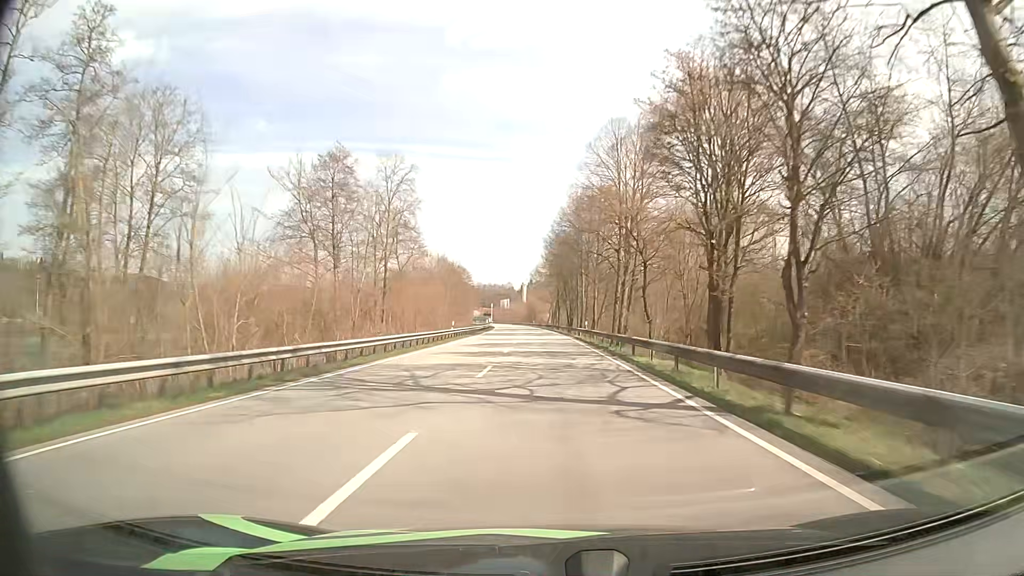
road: primary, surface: asphalt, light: Day
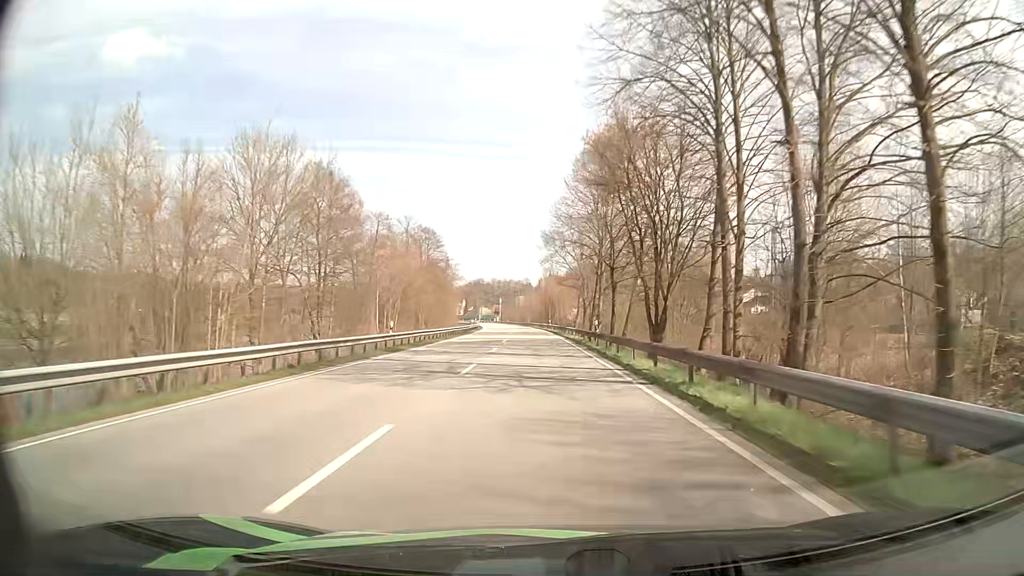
(-1.0, +72.0) m; -1°
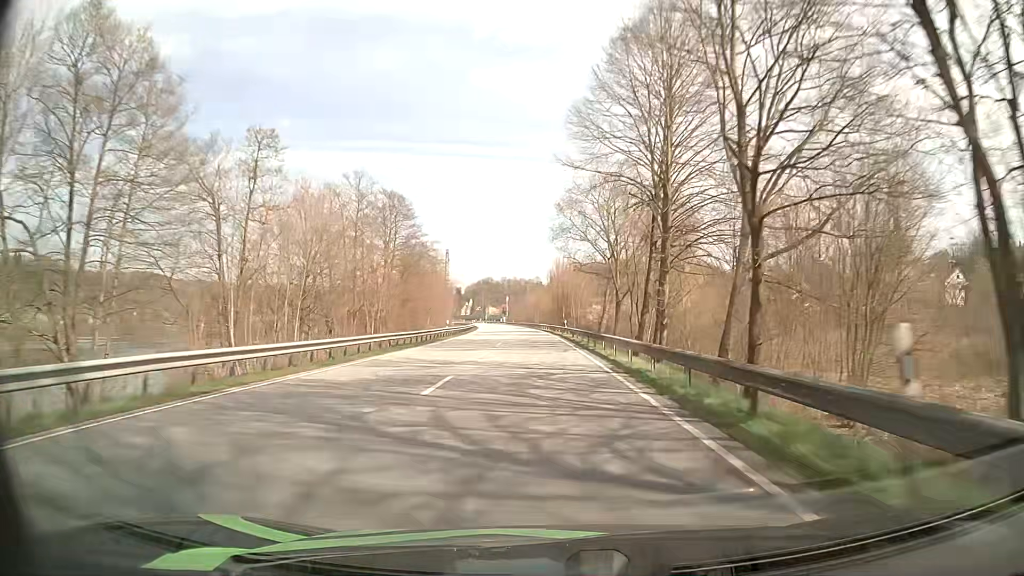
(-0.4, +28.6) m; -1°
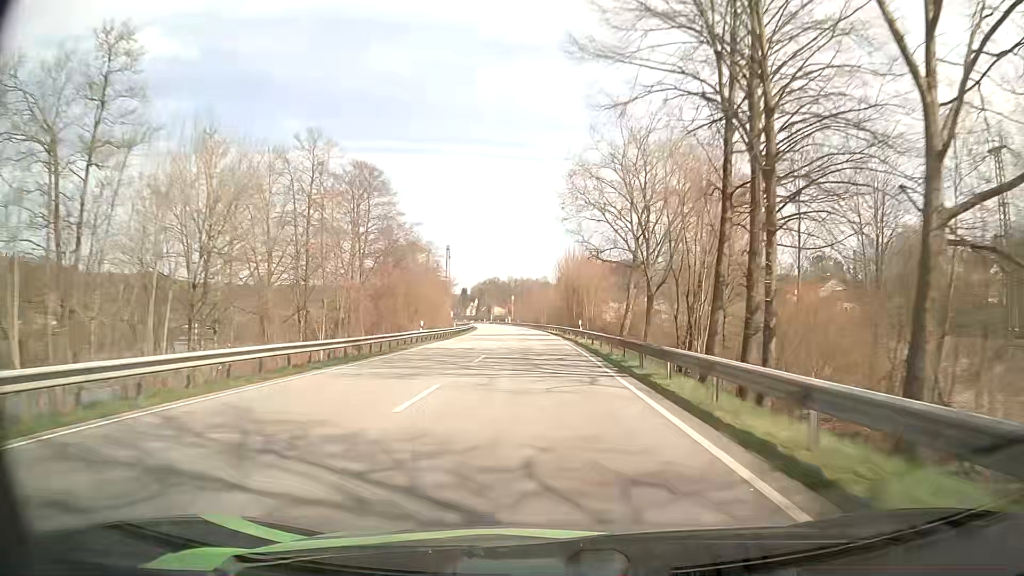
(0.0, +14.3) m; 0°
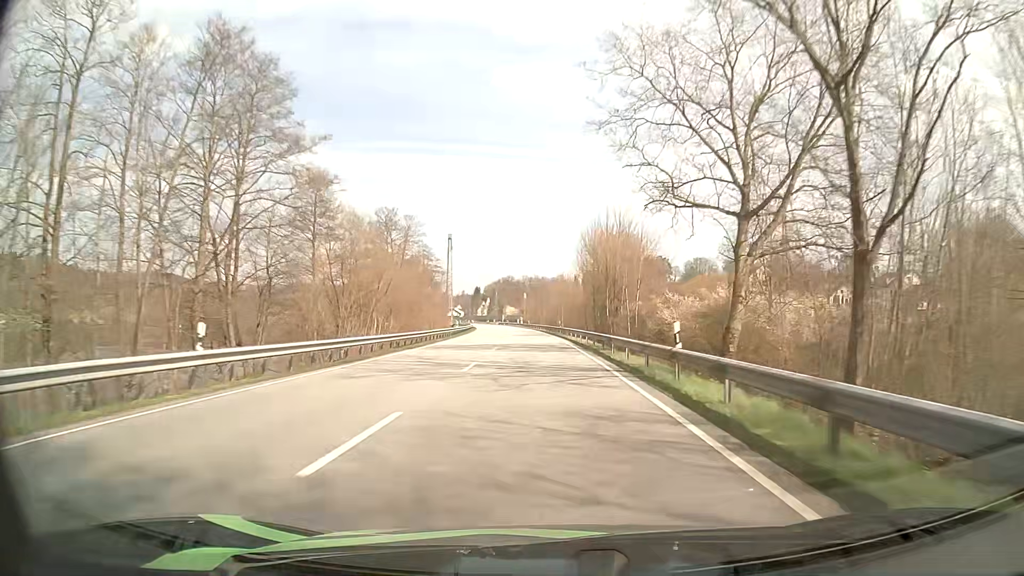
(-0.4, +28.4) m; -1°
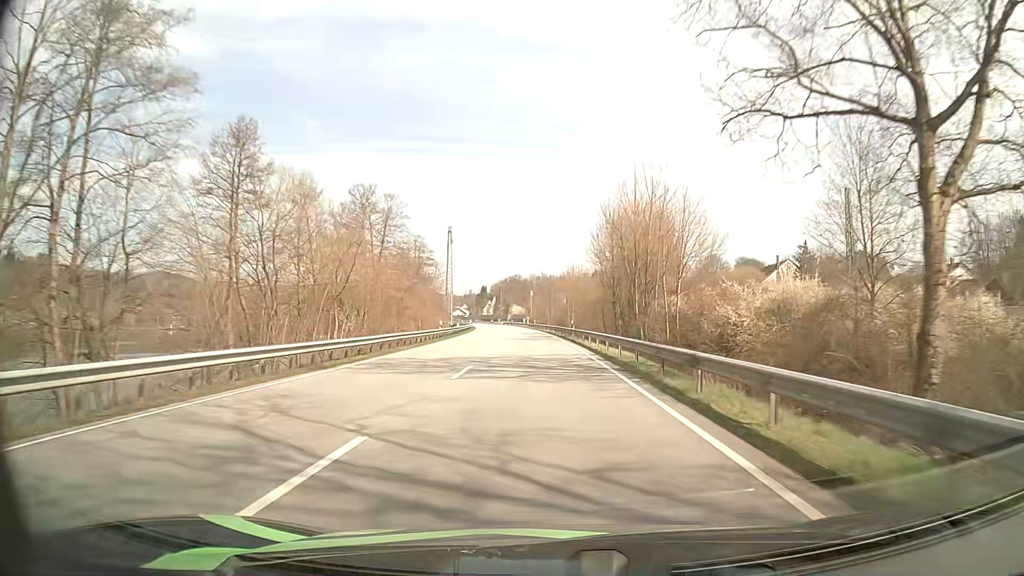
(-0.2, +14.2) m; -1°
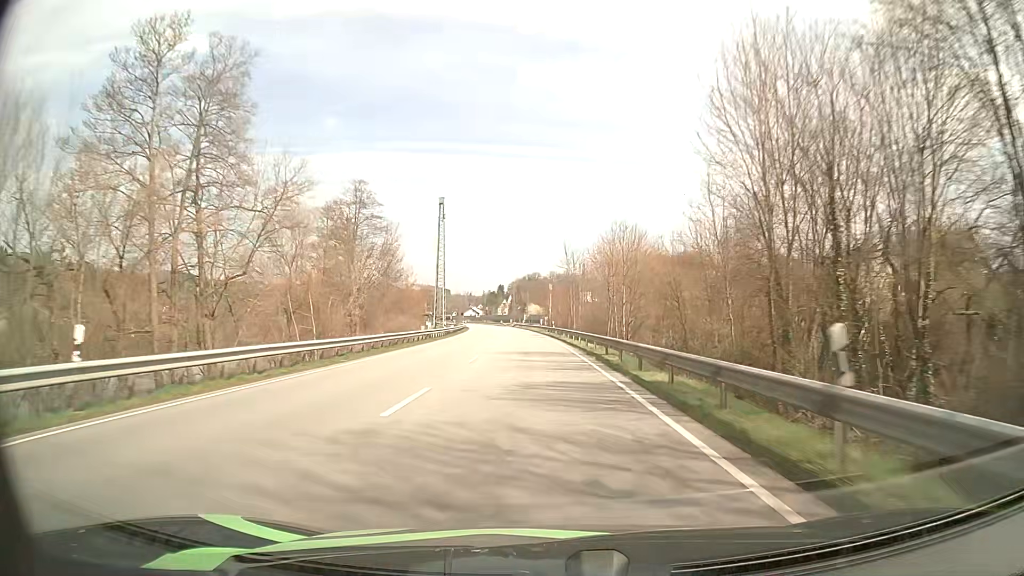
(-0.8, +42.5) m; -2°
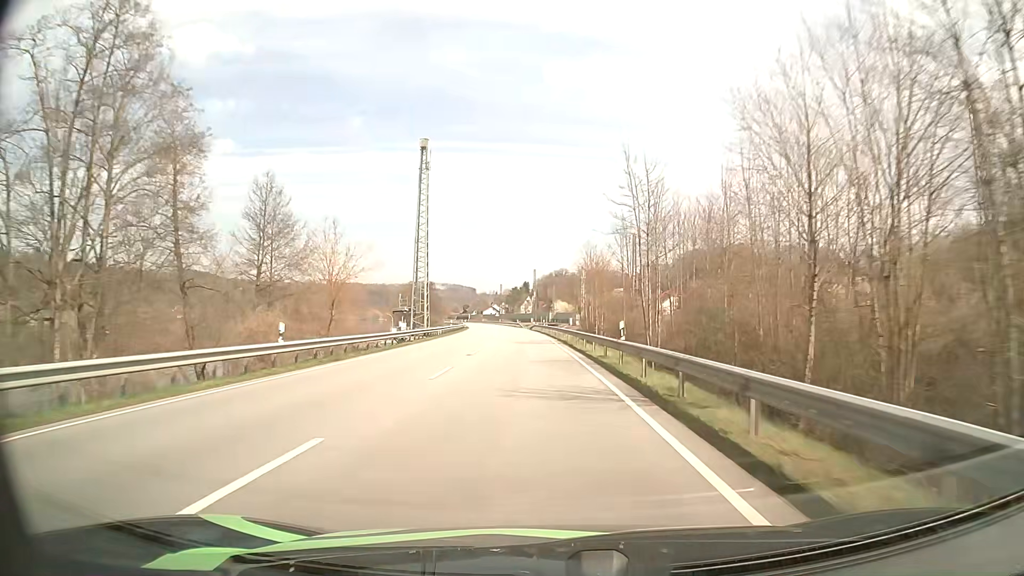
(-0.7, +42.3) m; -2°
(0, +10) (0, +20) (-1, +30) (-1, +40) (-2, +50) (-2, +60) (-3, +70) (-4, +80) (-5, +90) (-6, +100) m
